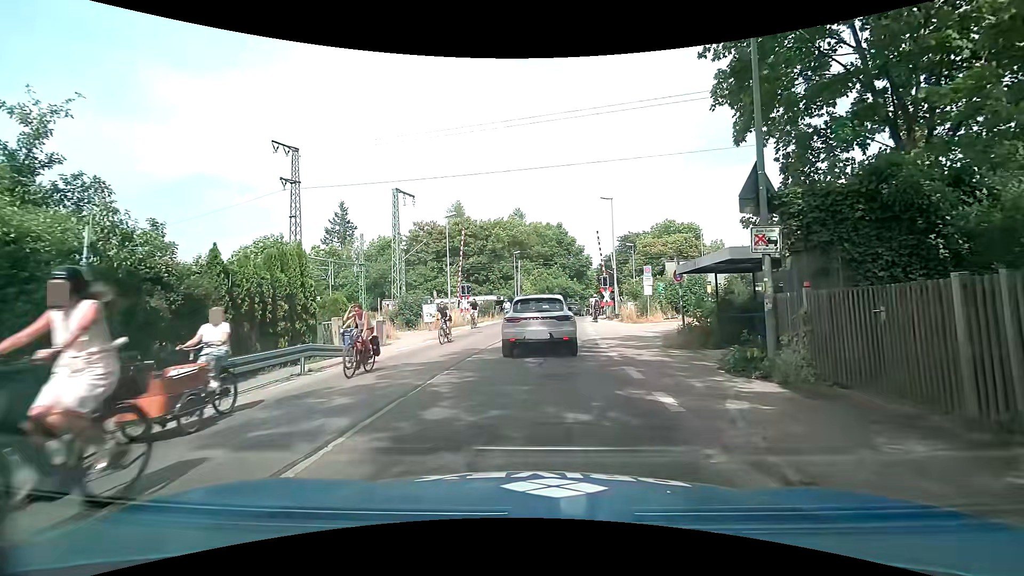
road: tertiary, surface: asphalt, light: Day
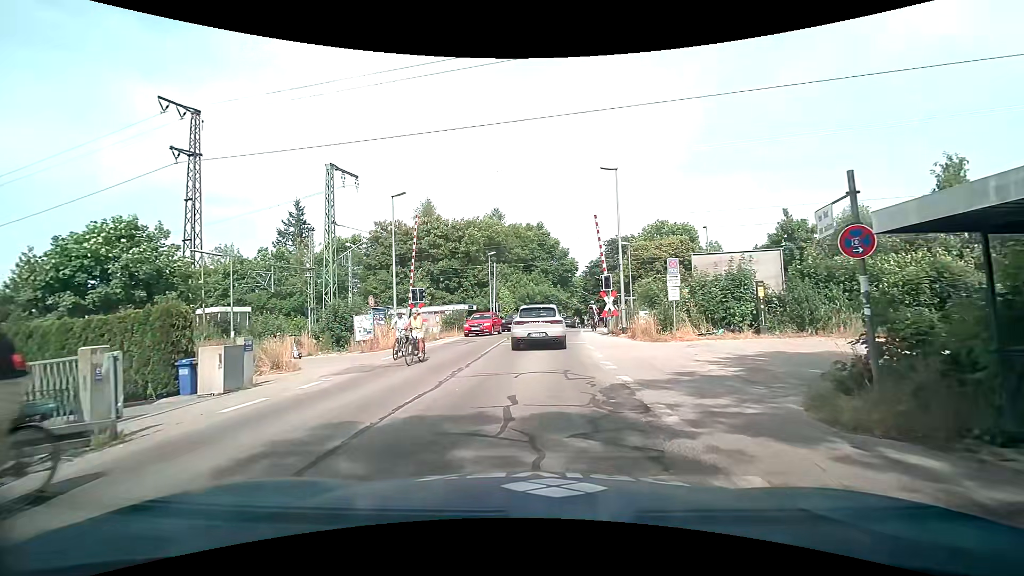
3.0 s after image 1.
(+0.2, +9.6) m; +3°
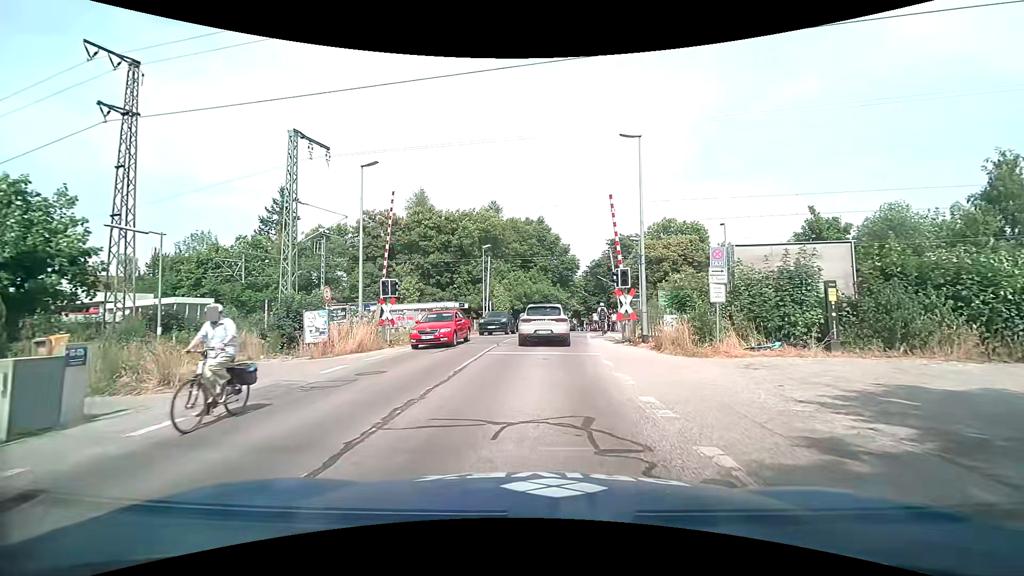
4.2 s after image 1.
(0.0, +5.1) m; 0°
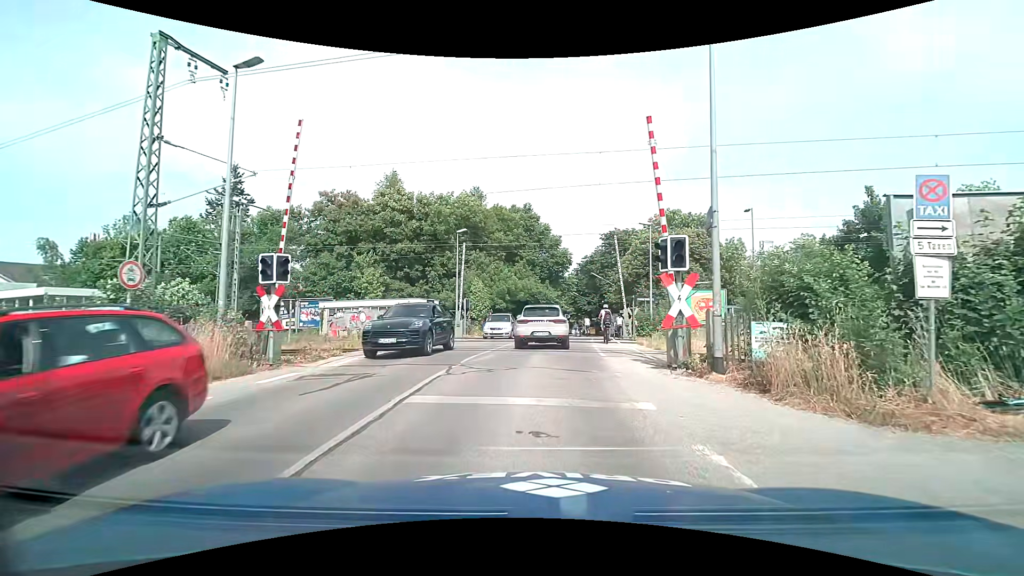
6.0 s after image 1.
(+0.1, +8.8) m; +2°
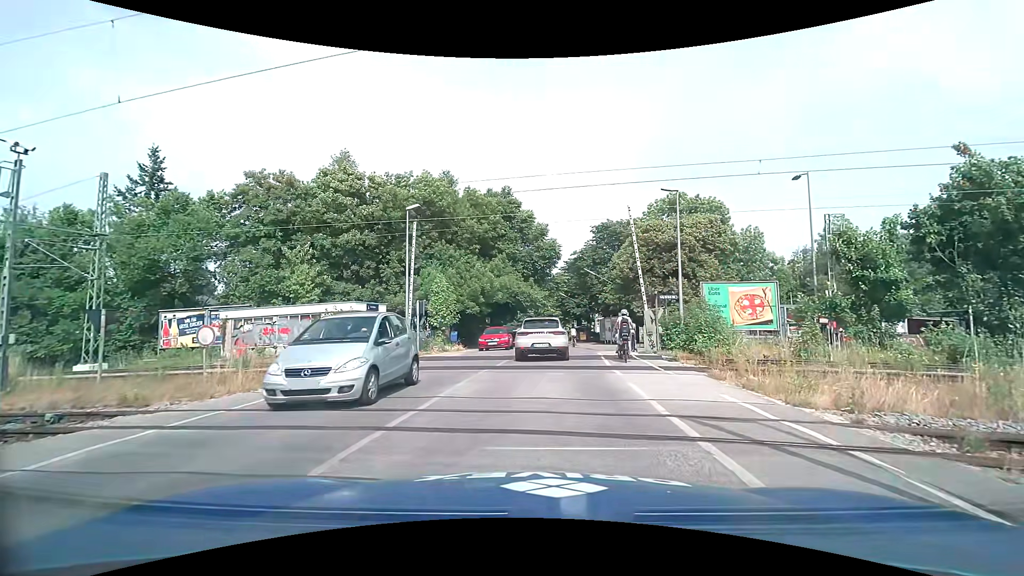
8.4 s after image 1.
(+0.1, +10.6) m; +1°
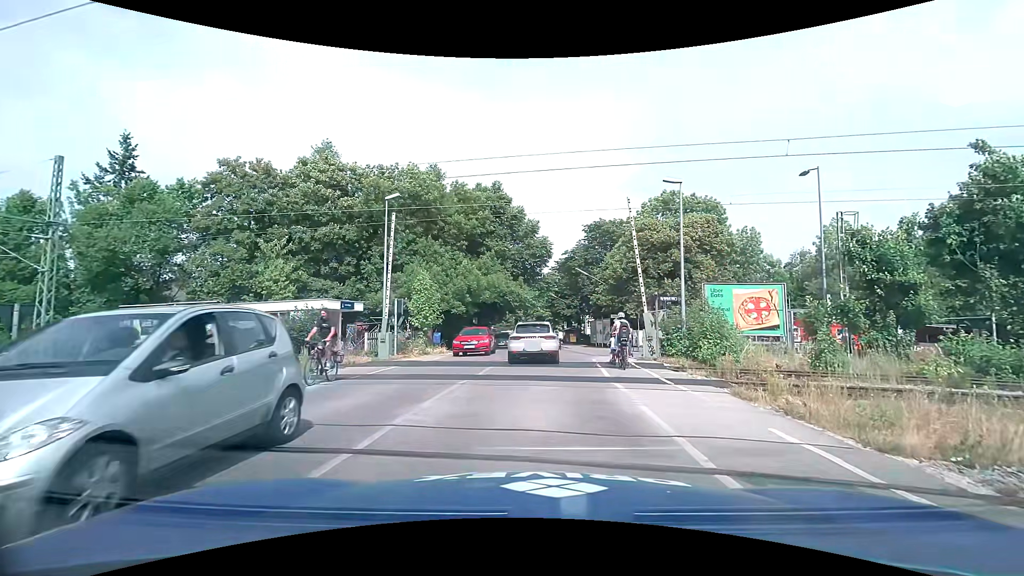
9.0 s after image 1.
(0.0, +2.2) m; +2°
